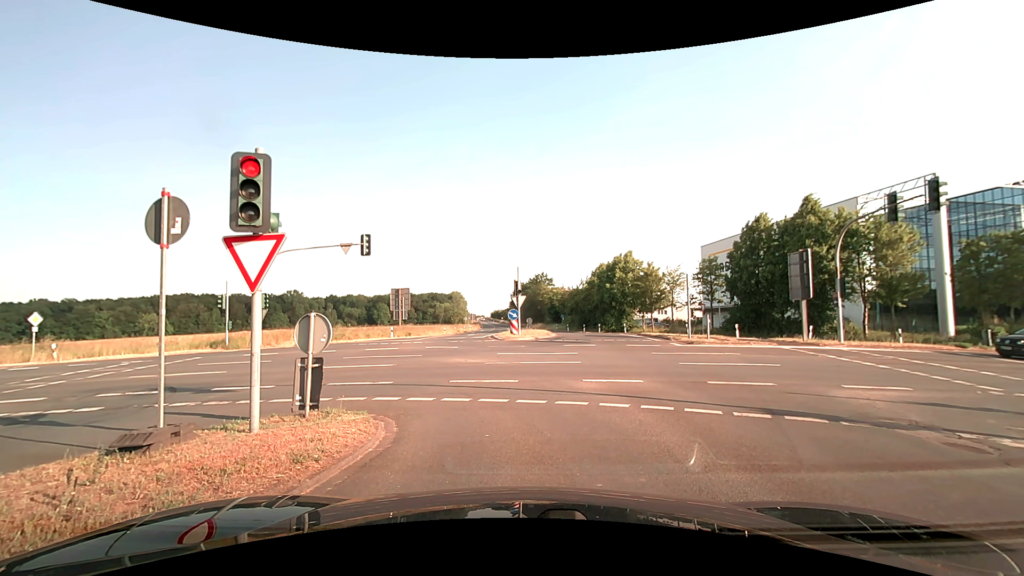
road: secondary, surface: asphalt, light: Day
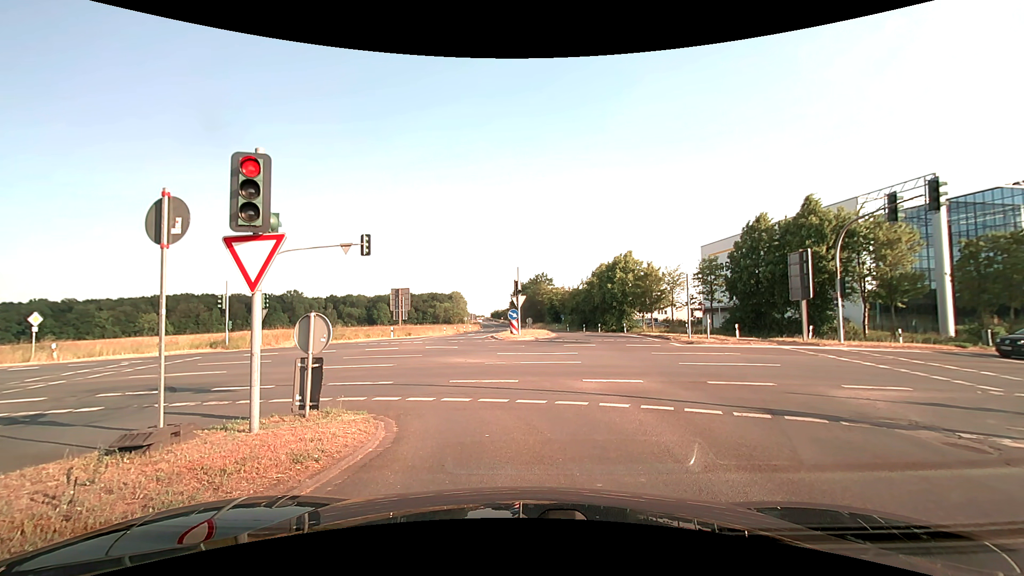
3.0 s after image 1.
(0.0, 0.0) m; 0°
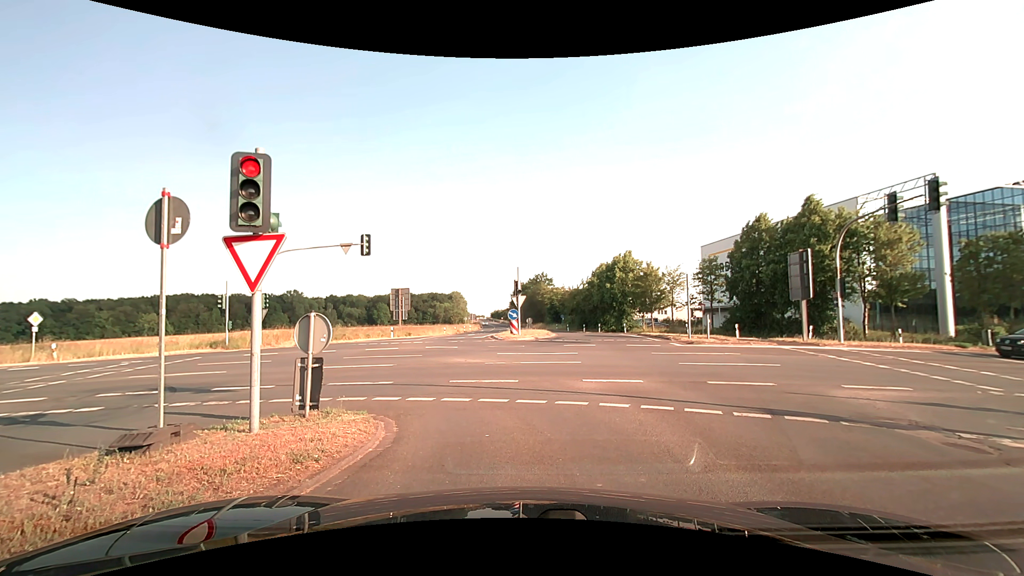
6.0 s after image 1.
(0.0, 0.0) m; 0°
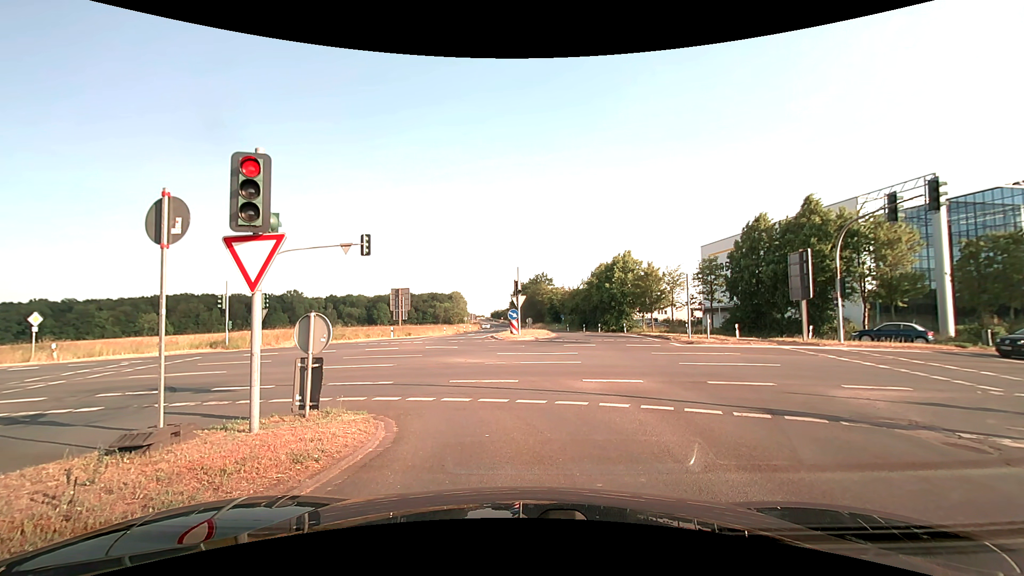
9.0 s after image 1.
(0.0, 0.0) m; 0°
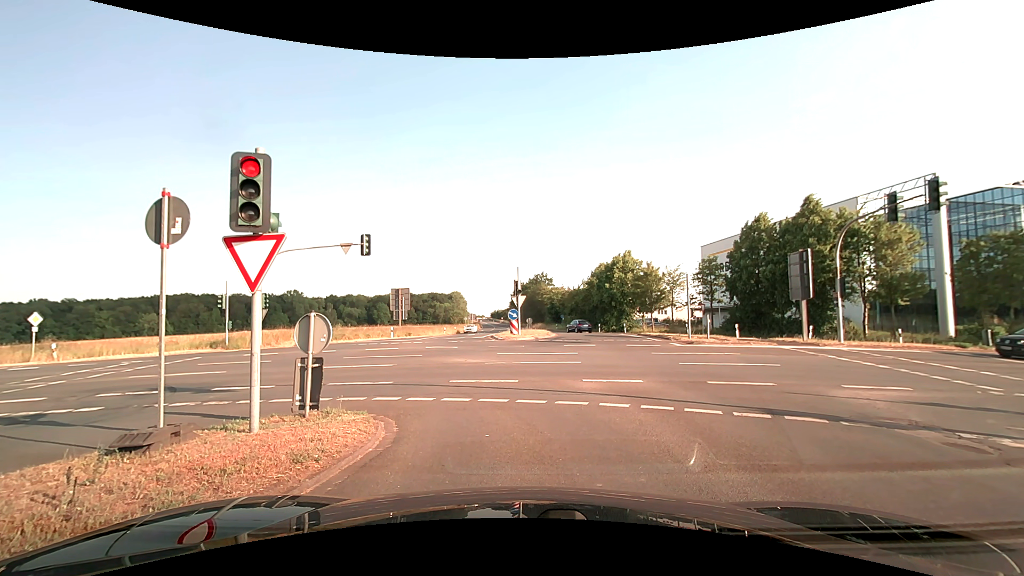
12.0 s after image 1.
(0.0, 0.0) m; 0°
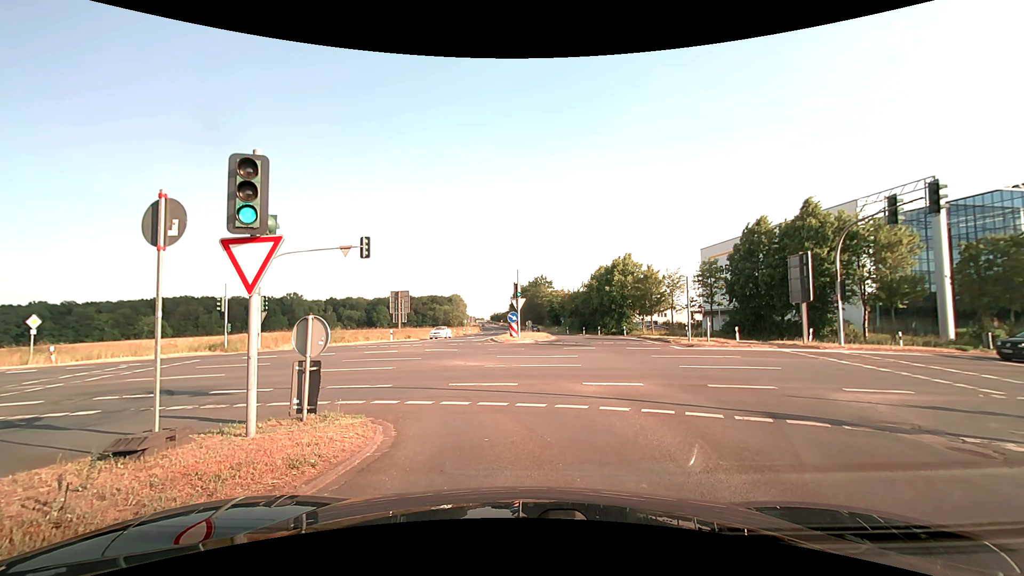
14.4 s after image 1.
(0.0, 0.0) m; 0°
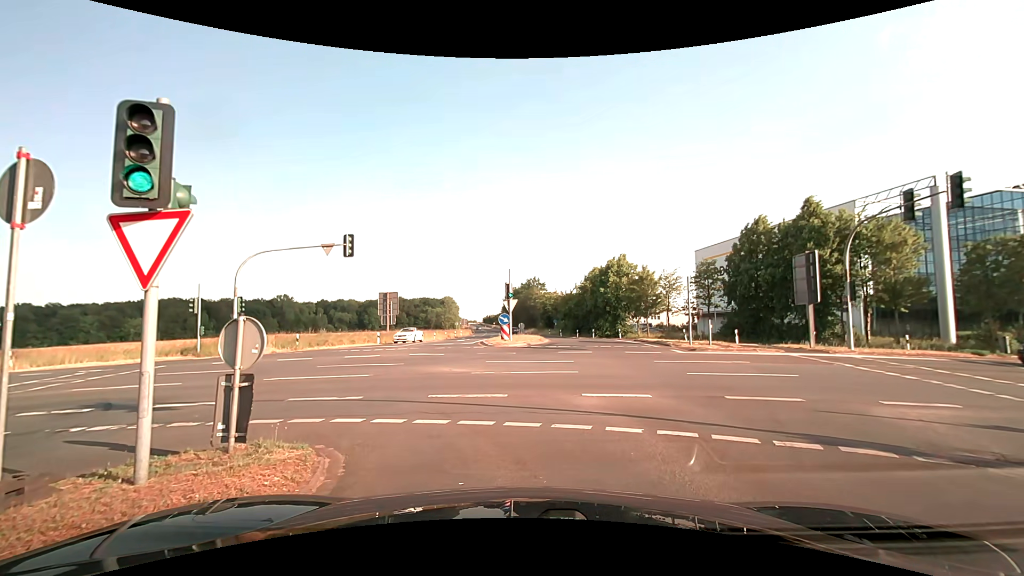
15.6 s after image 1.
(0.0, +1.7) m; +2°
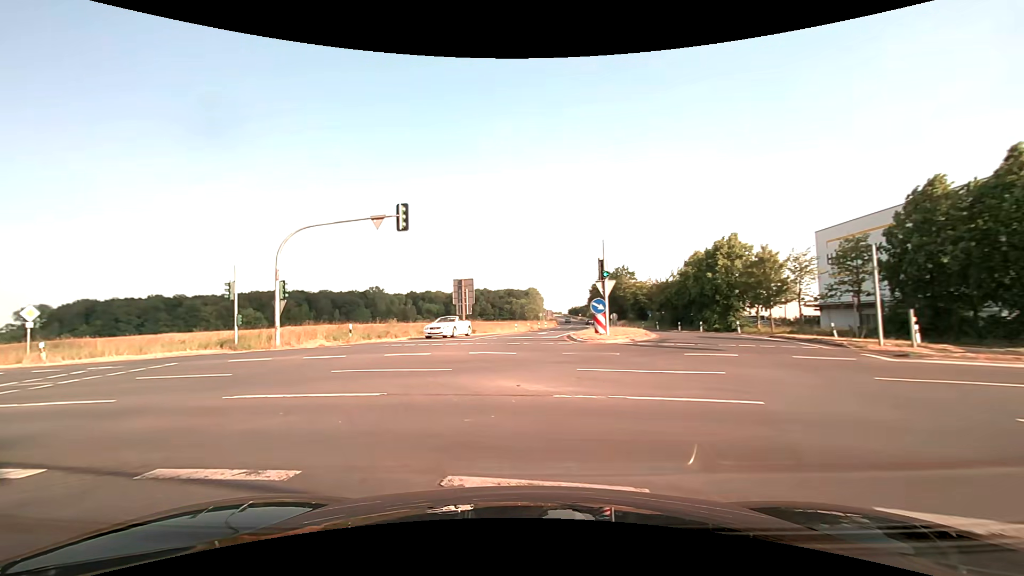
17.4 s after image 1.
(-0.2, +6.9) m; -7°
(-3, +9) (-11, +16) (-20, +19) (-30, +21) (-40, +22) (-49, +24) (-59, +26) (-69, +27) (-79, +28) (-89, +29) m
